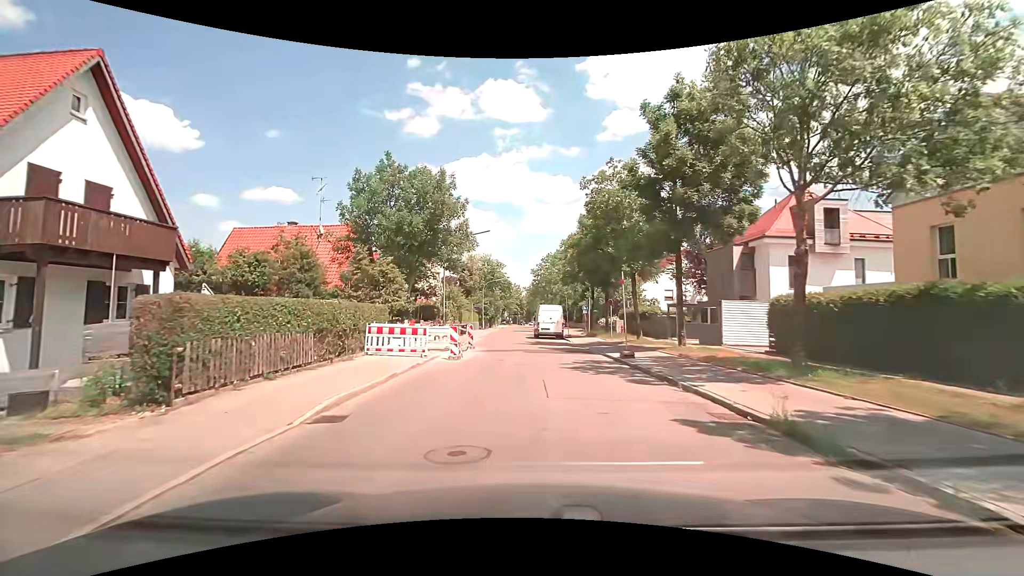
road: tertiary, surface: asphalt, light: Day
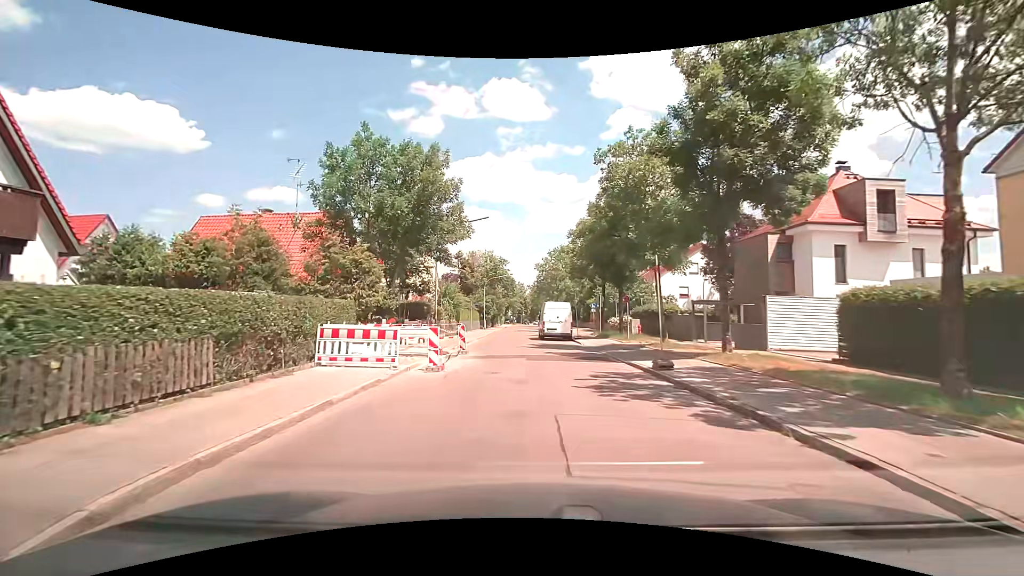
(0.0, +4.2) m; -1°
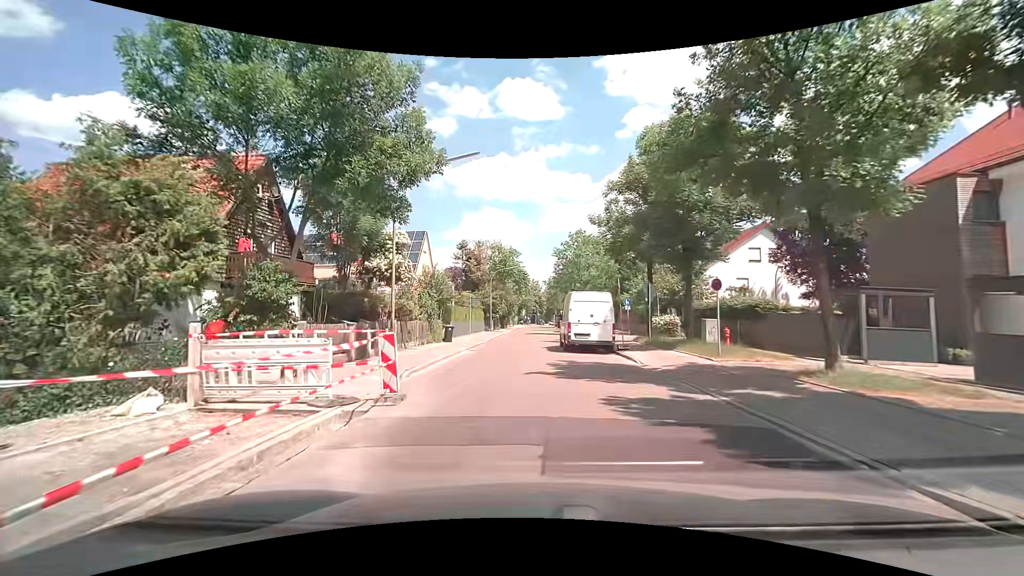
(0.0, +11.8) m; -1°
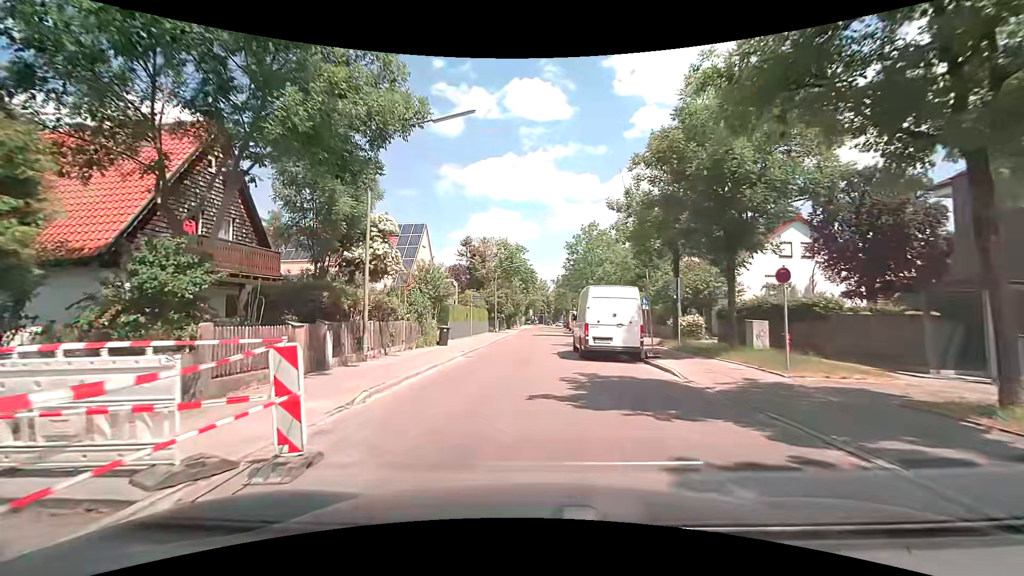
(-0.1, +3.8) m; -1°
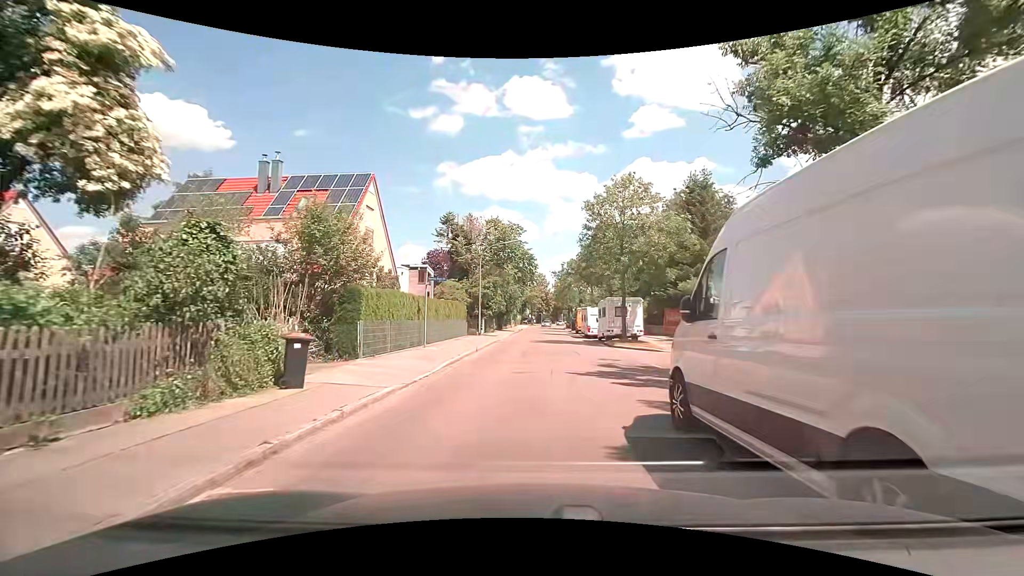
(-0.2, +15.0) m; 0°
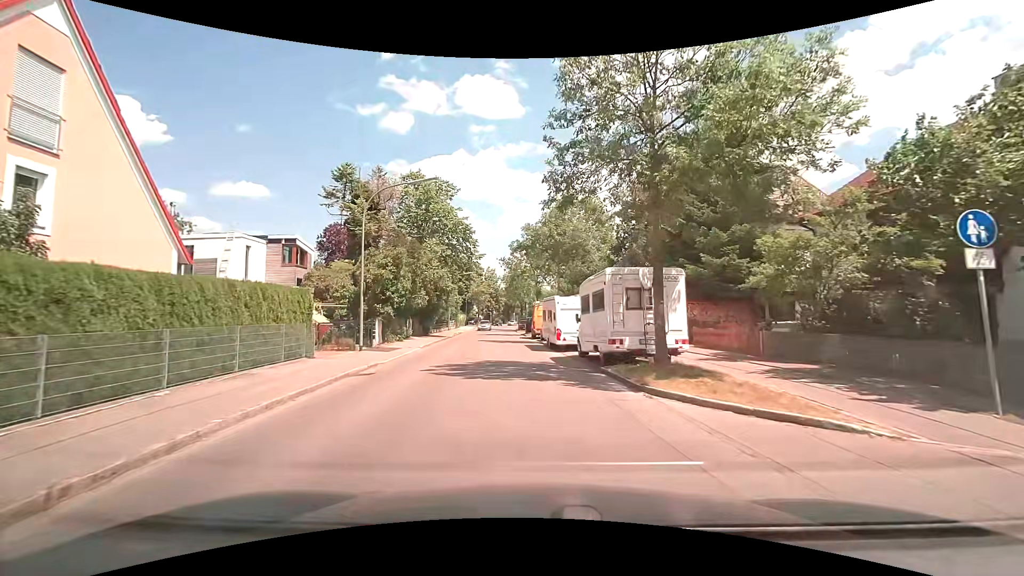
(+0.8, +17.2) m; +6°
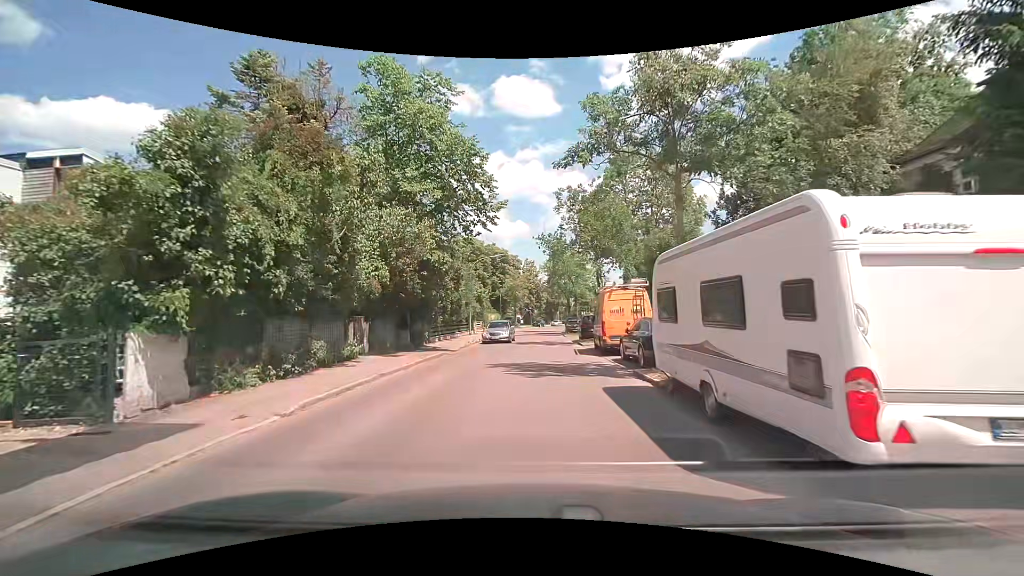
(-1.2, +17.7) m; -6°
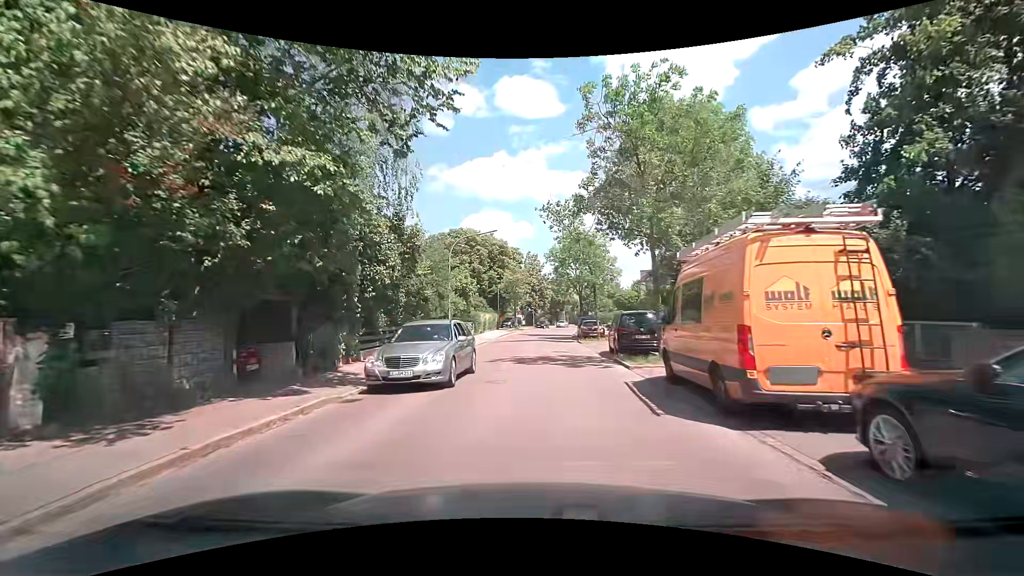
(0.0, +12.6) m; +1°
(0, +10) (0, +20) (0, +30) (0, +40) (+1, +50) (+1, +60) (+3, +70) (+5, +80) (+7, +89) (+10, +99) m
